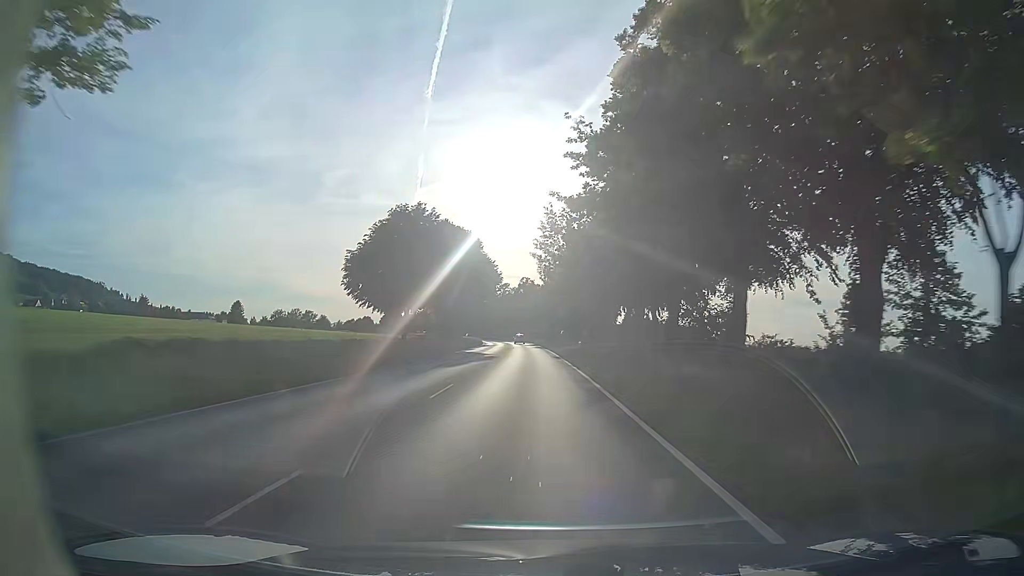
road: primary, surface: asphalt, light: Day
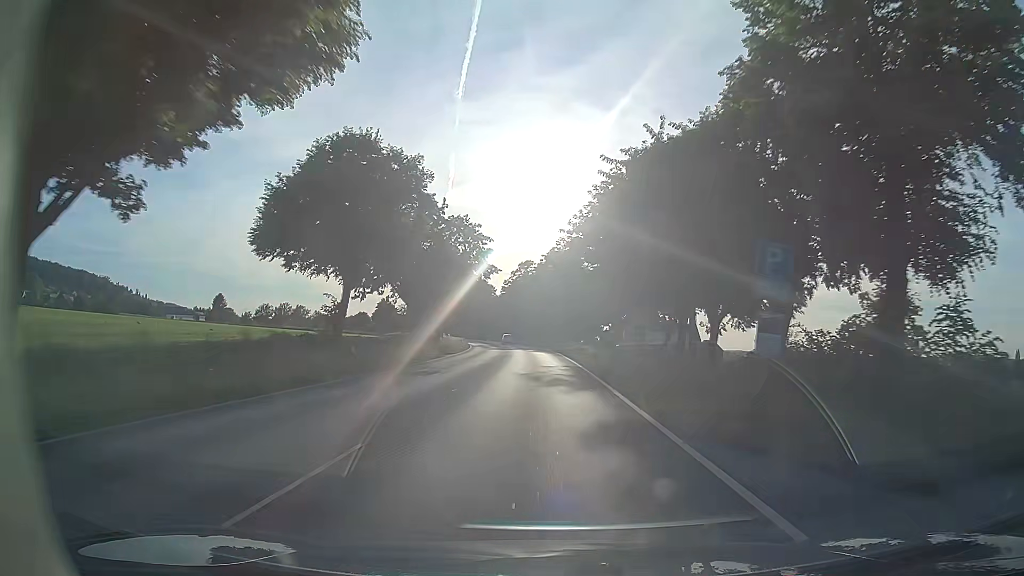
(-2.1, +70.5) m; -3°
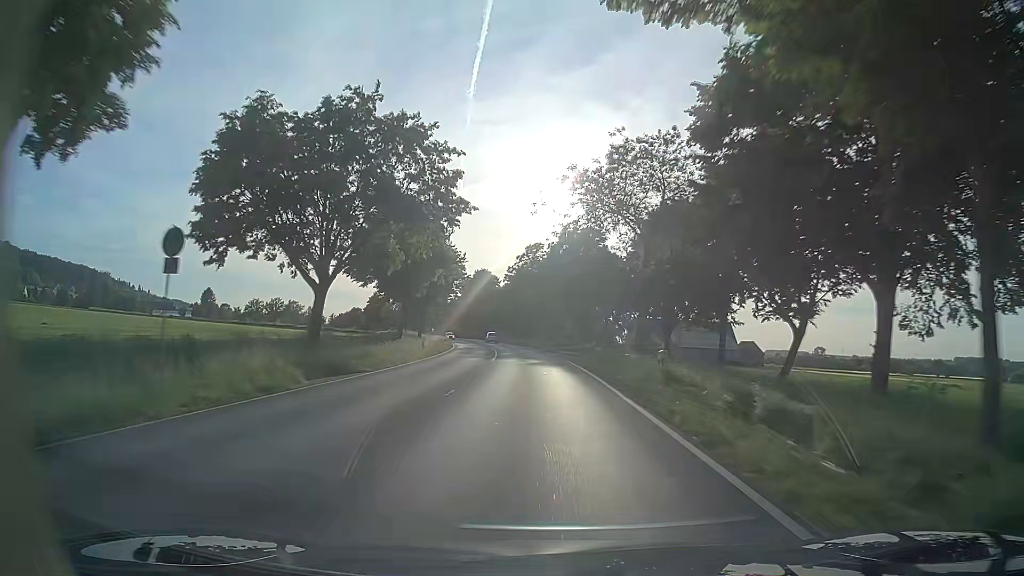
(-0.3, +27.7) m; -1°
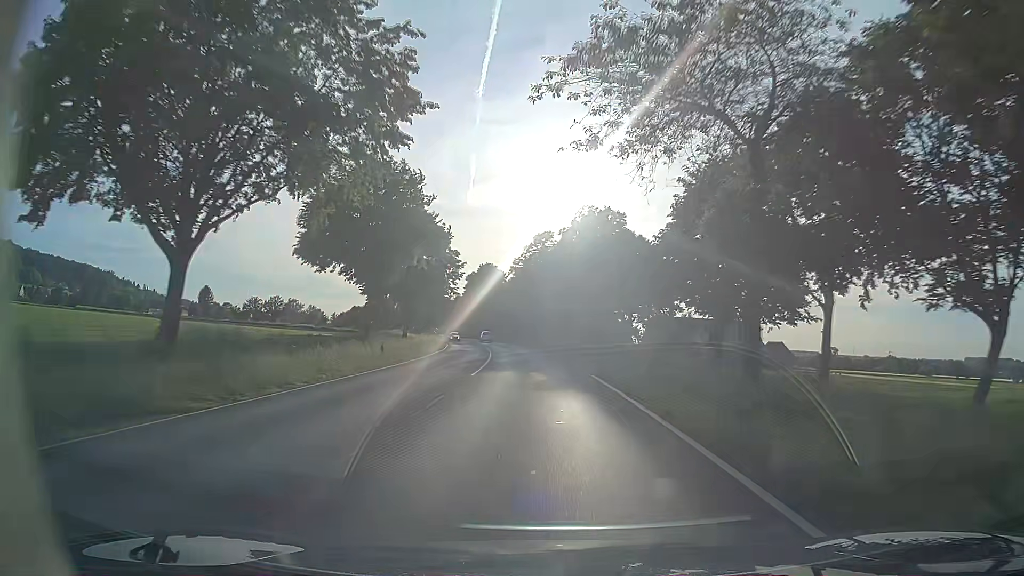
(0.0, +13.8) m; 0°
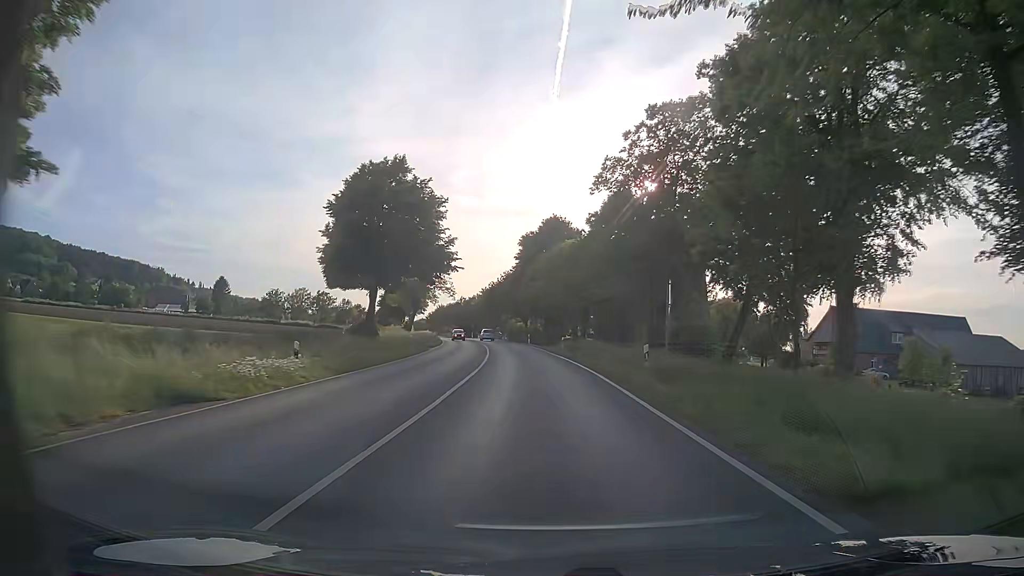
(-3.8, +63.5) m; -7°
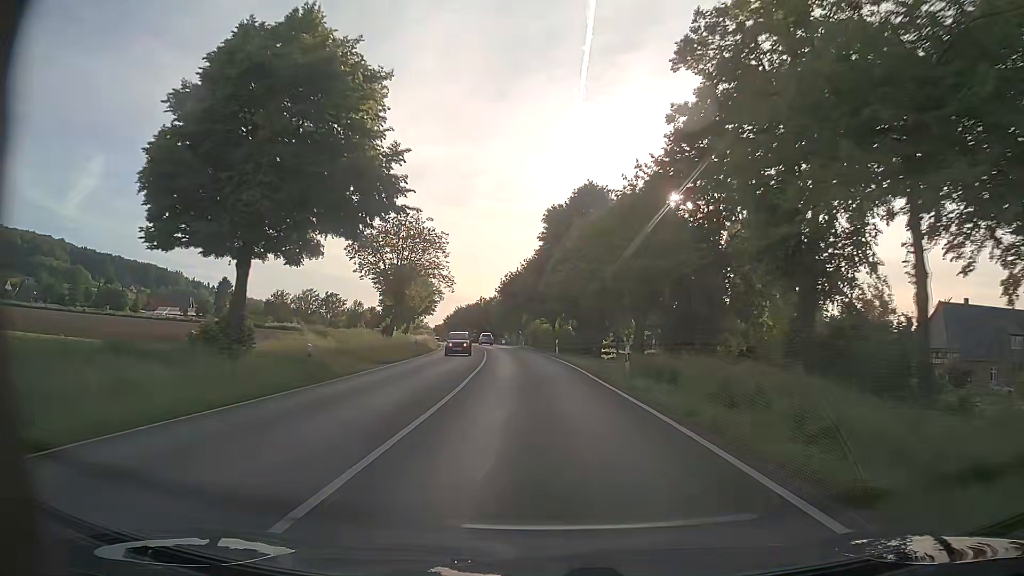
(-0.4, +23.0) m; -2°
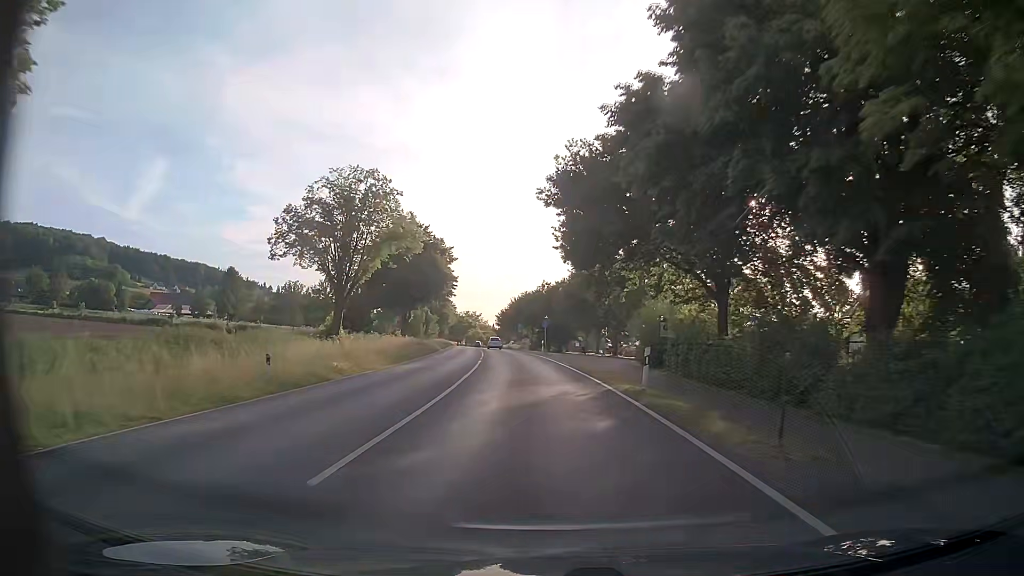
(-2.7, +55.6) m; -6°
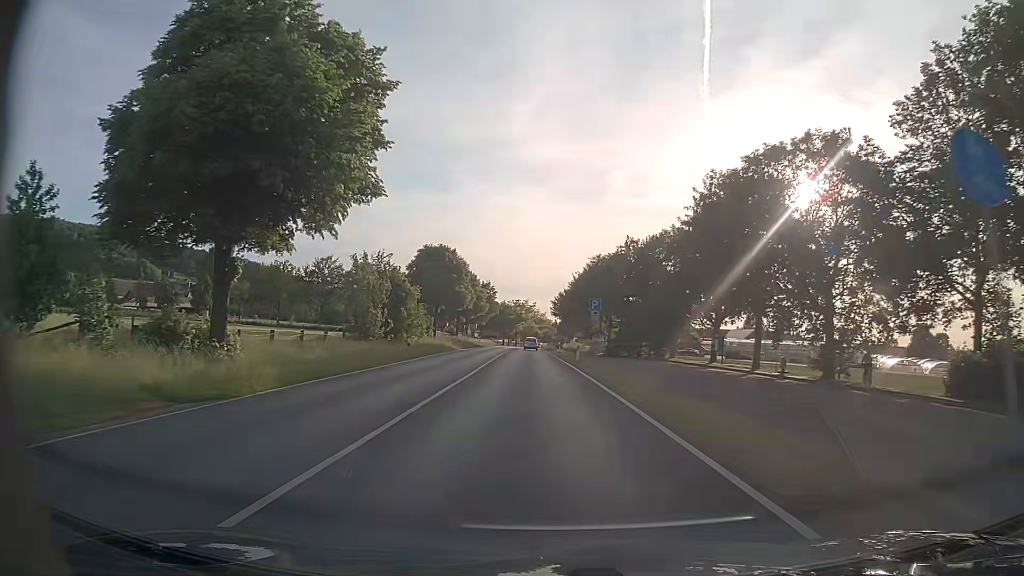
(-2.3, +52.8) m; -5°
(0, +10) (0, +20) (-1, +30) (-1, +40) (-1, +50) (-2, +60) (-2, +70) (-2, +80) (-2, +90) (-3, +100) m
